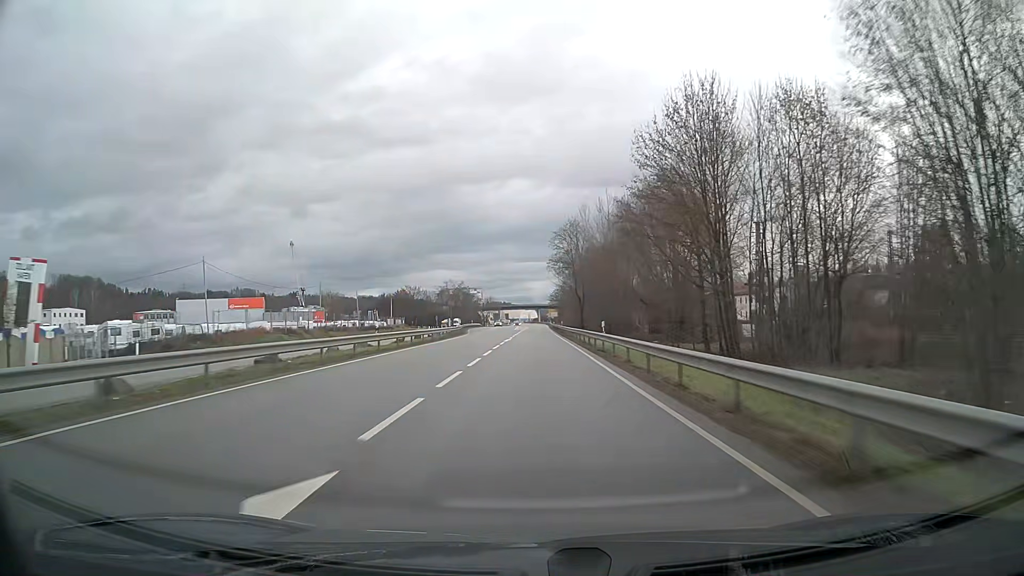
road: primary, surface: asphalt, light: Day
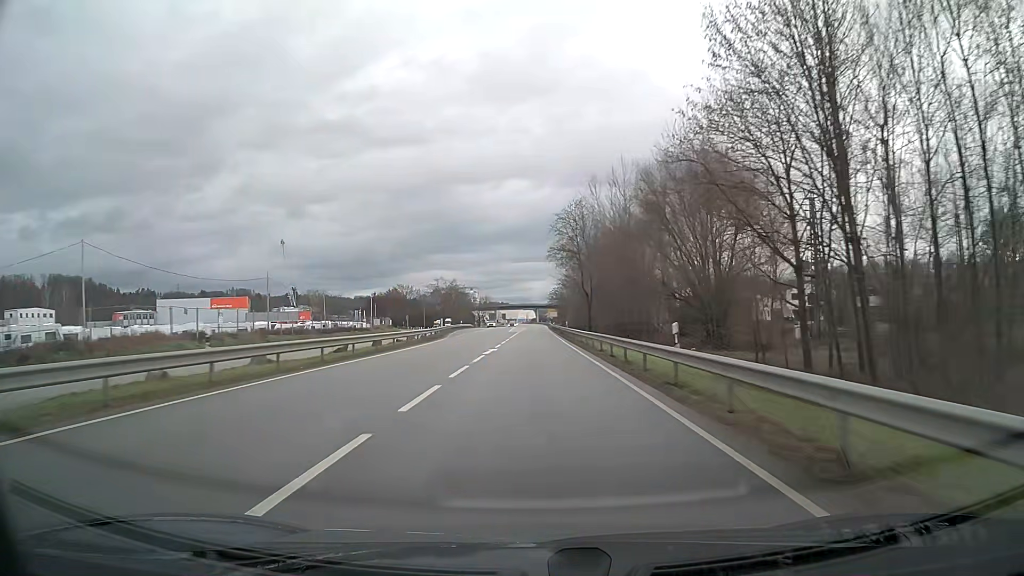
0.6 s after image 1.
(0.0, +15.8) m; 0°
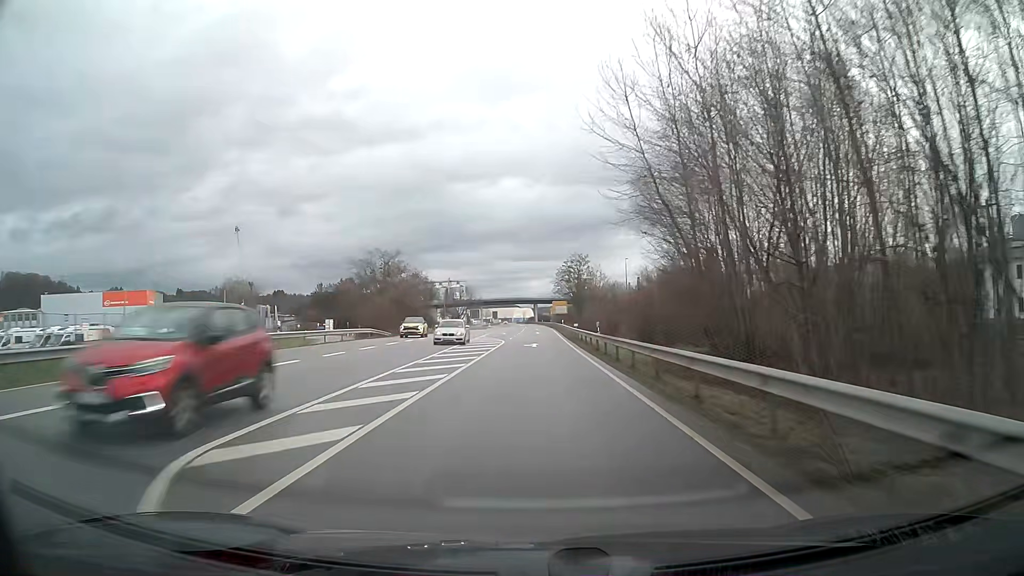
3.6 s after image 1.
(+0.2, +78.9) m; 0°
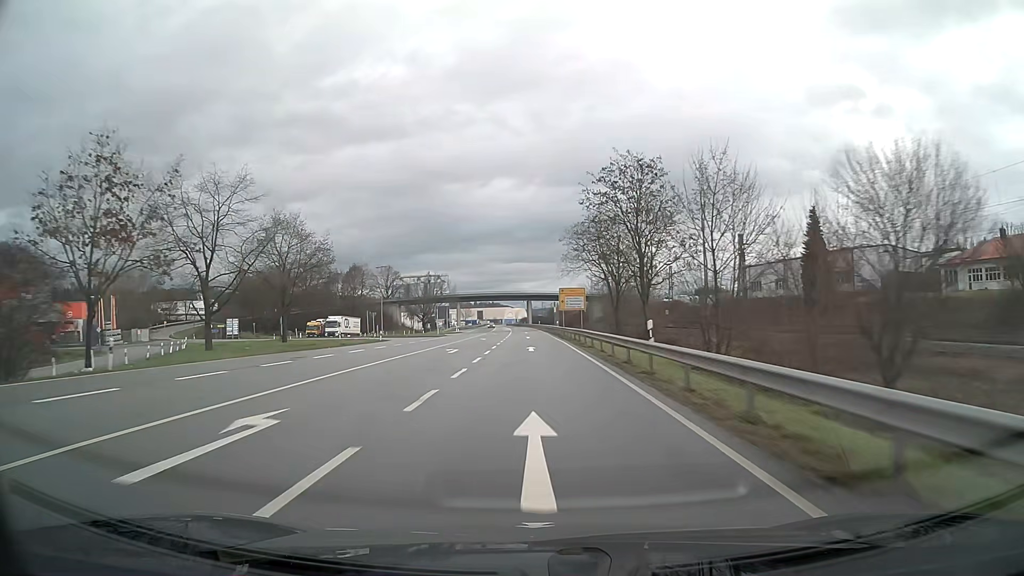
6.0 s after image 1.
(+0.2, +63.2) m; 0°
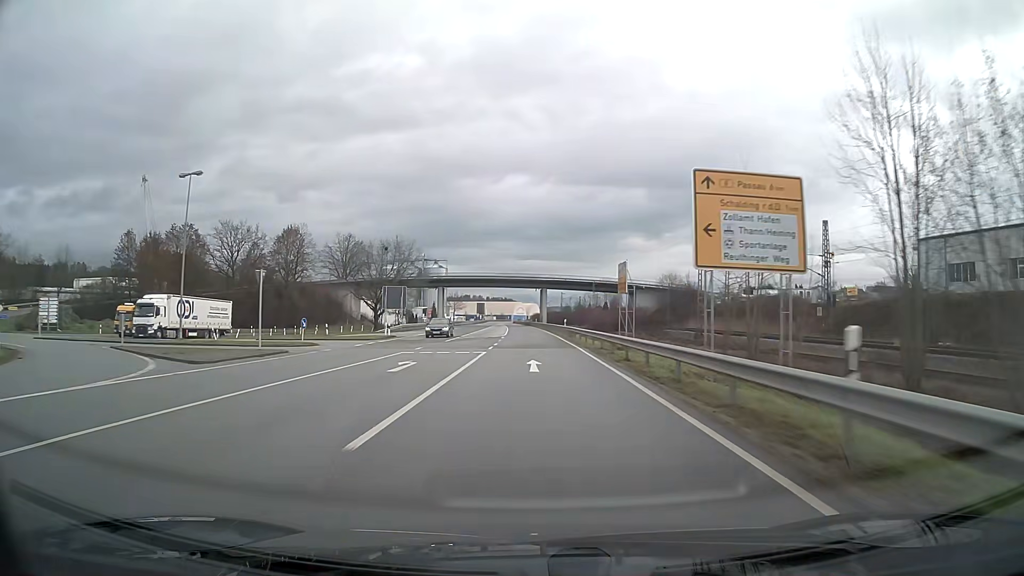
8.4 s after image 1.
(-0.6, +63.2) m; -1°
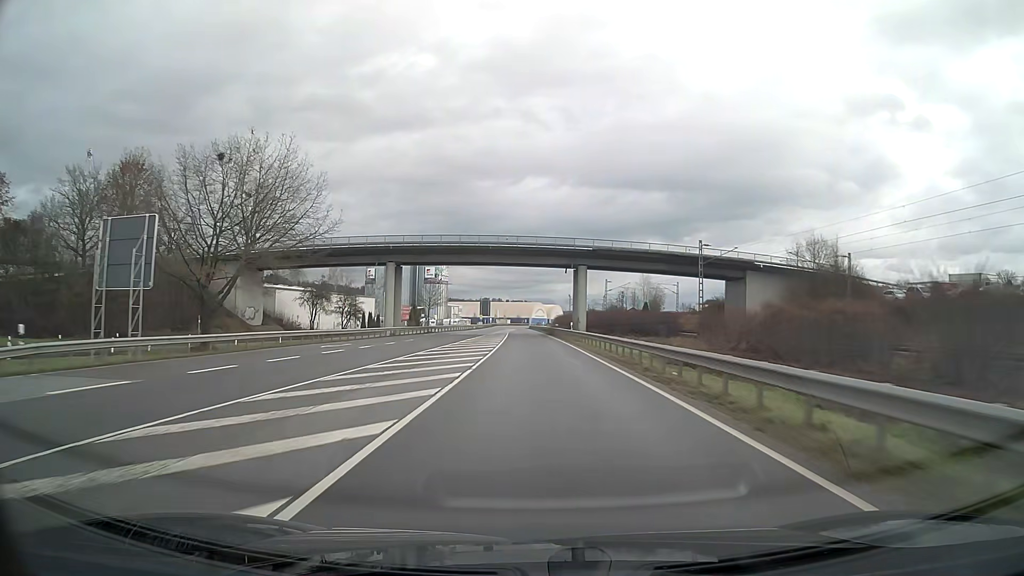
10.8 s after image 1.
(-0.9, +63.2) m; -2°
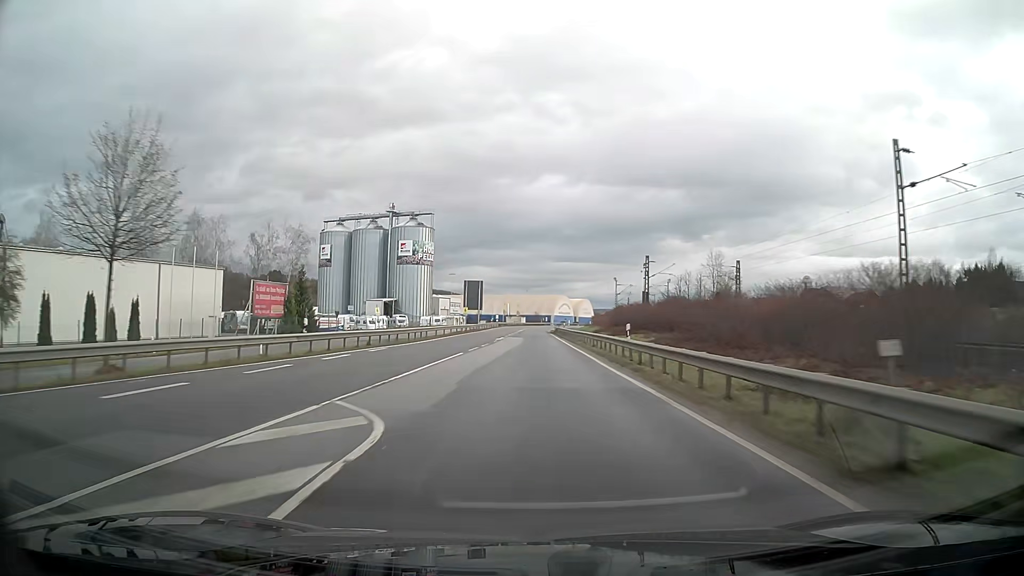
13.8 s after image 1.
(-1.4, +78.9) m; -2°
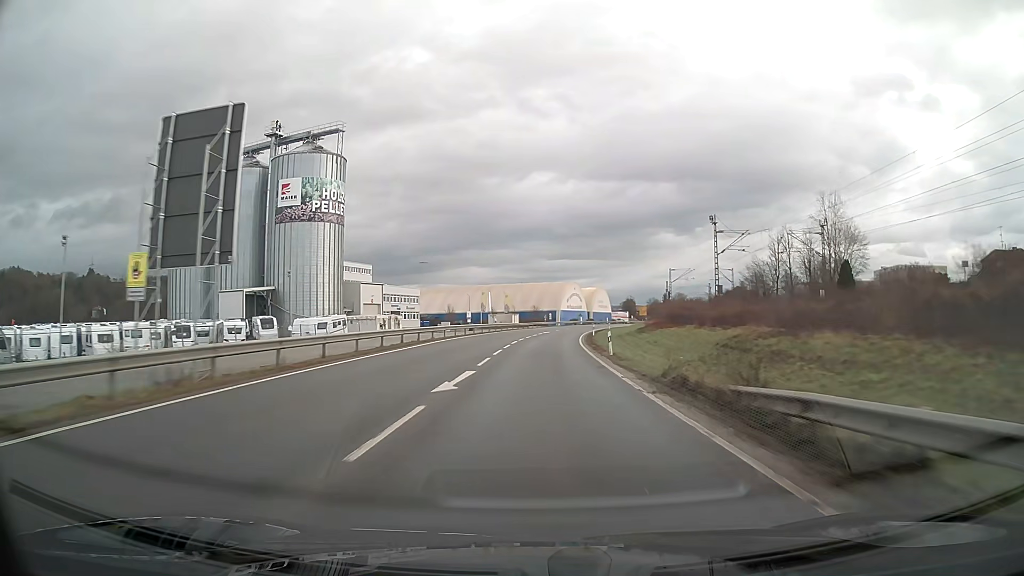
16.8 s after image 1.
(+0.3, +79.1) m; +1°
(0, +10) (0, +20) (0, +30) (+1, +40) (+2, +50) (+2, +60) (+3, +70) (+4, +80) (+6, +90) (+7, +100) m
